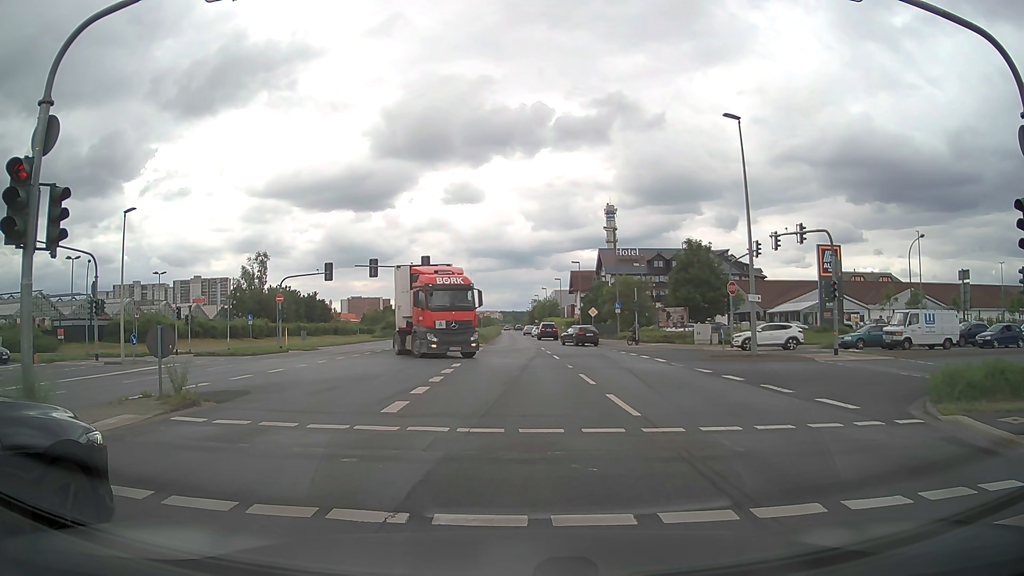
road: primary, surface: asphalt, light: Day
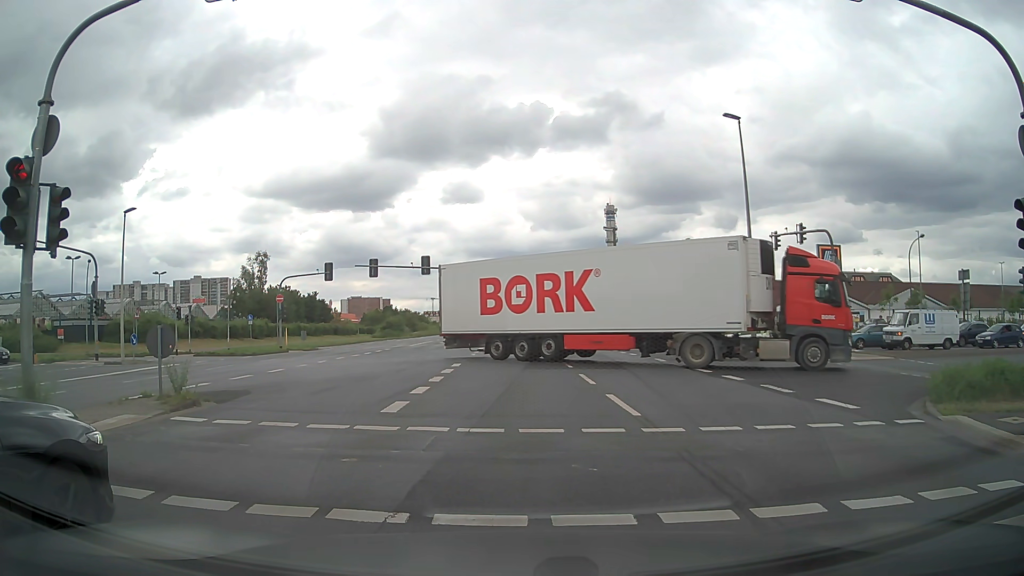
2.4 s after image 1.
(0.0, 0.0) m; 0°
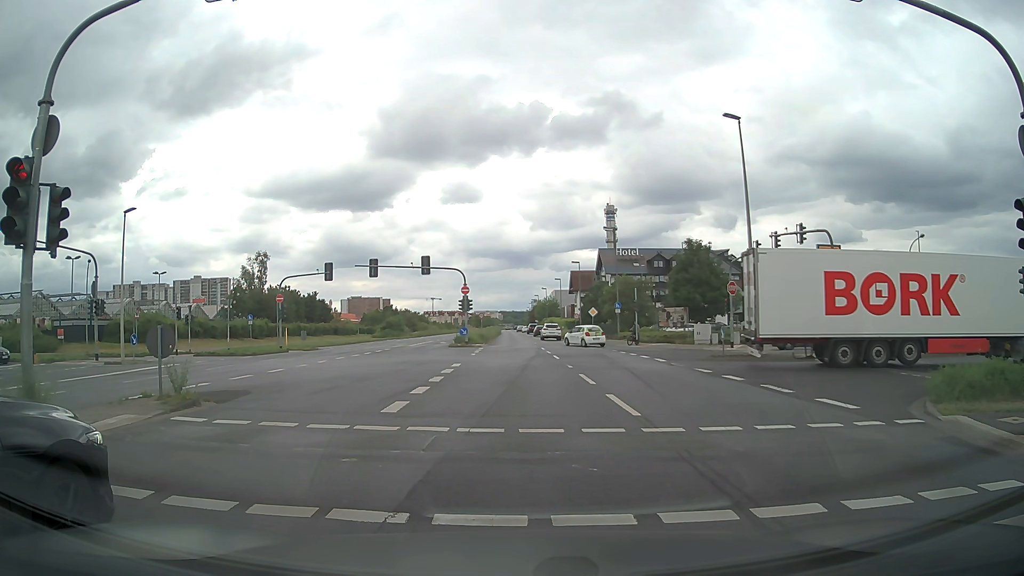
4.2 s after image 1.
(0.0, 0.0) m; 0°
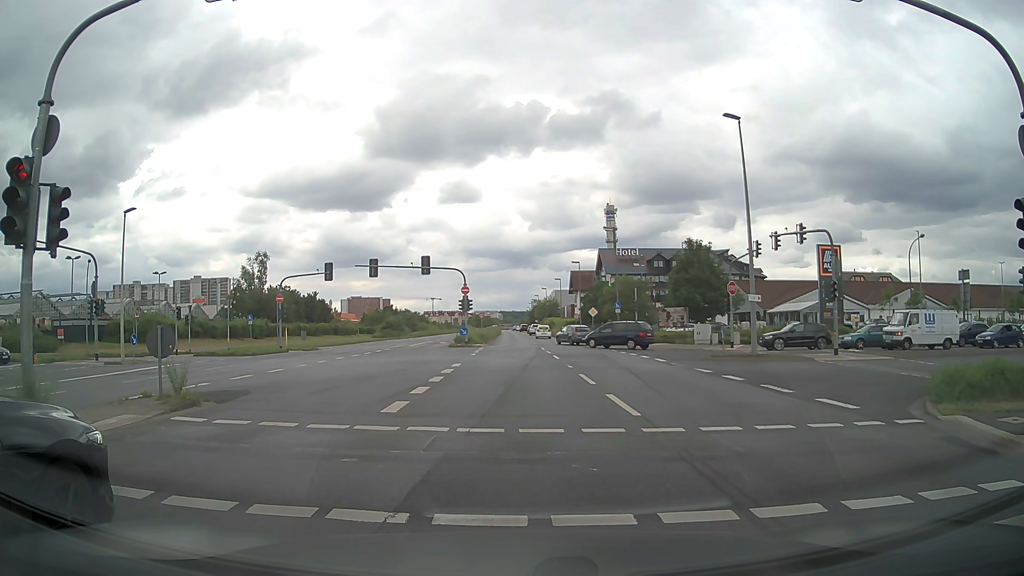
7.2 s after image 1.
(0.0, 0.0) m; 0°
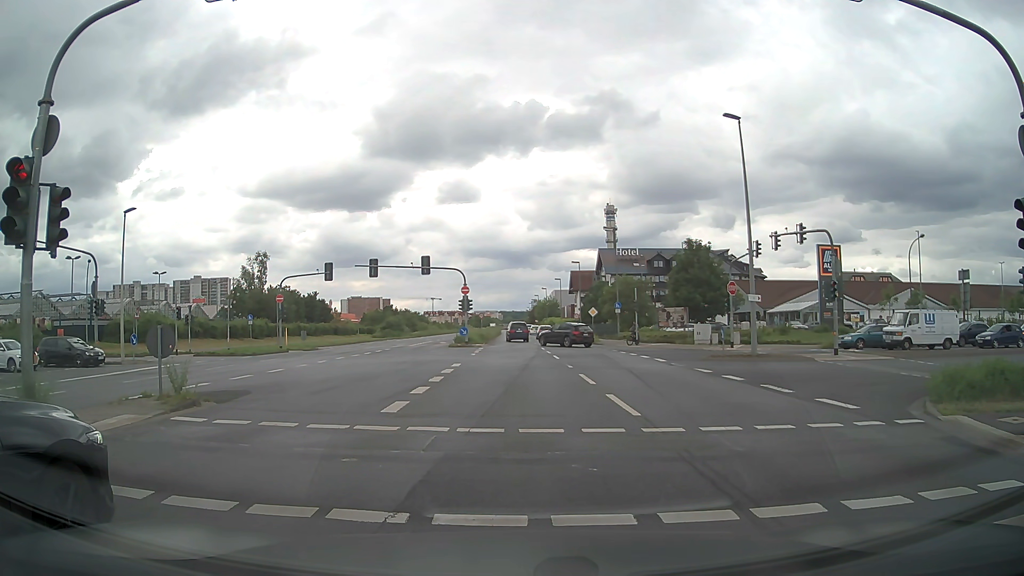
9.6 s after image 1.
(0.0, 0.0) m; 0°
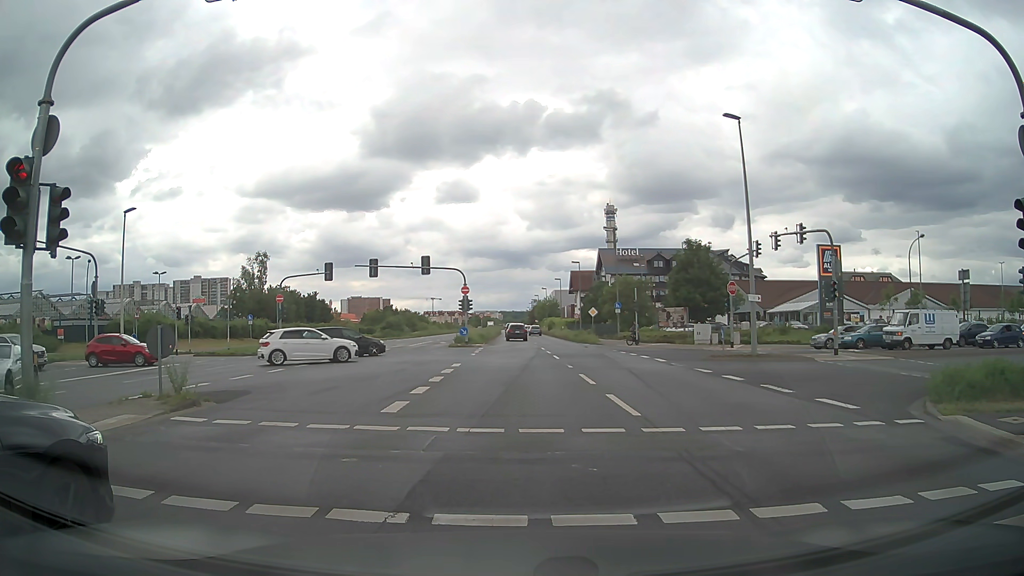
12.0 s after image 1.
(0.0, 0.0) m; 0°
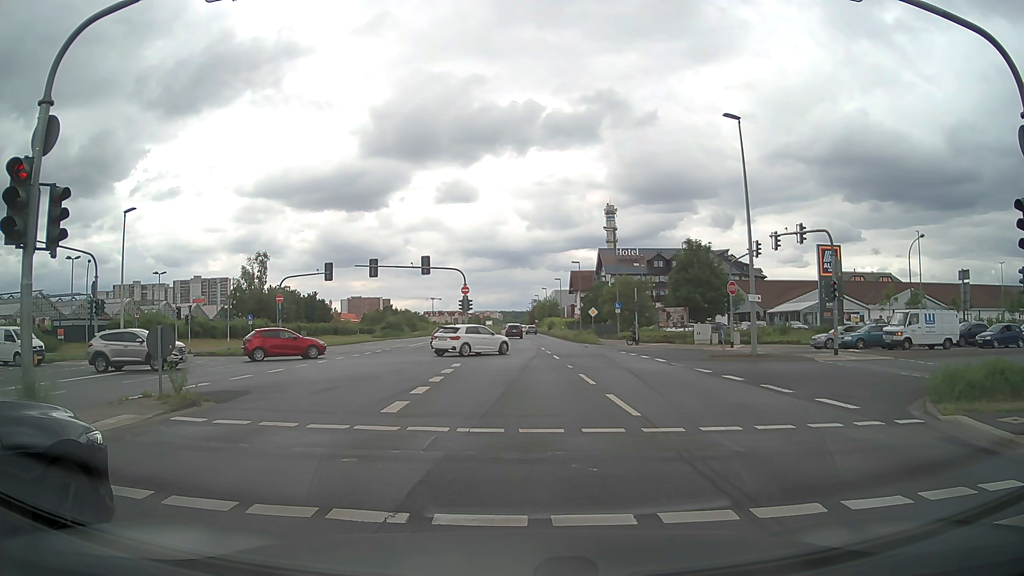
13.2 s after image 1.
(0.0, 0.0) m; 0°
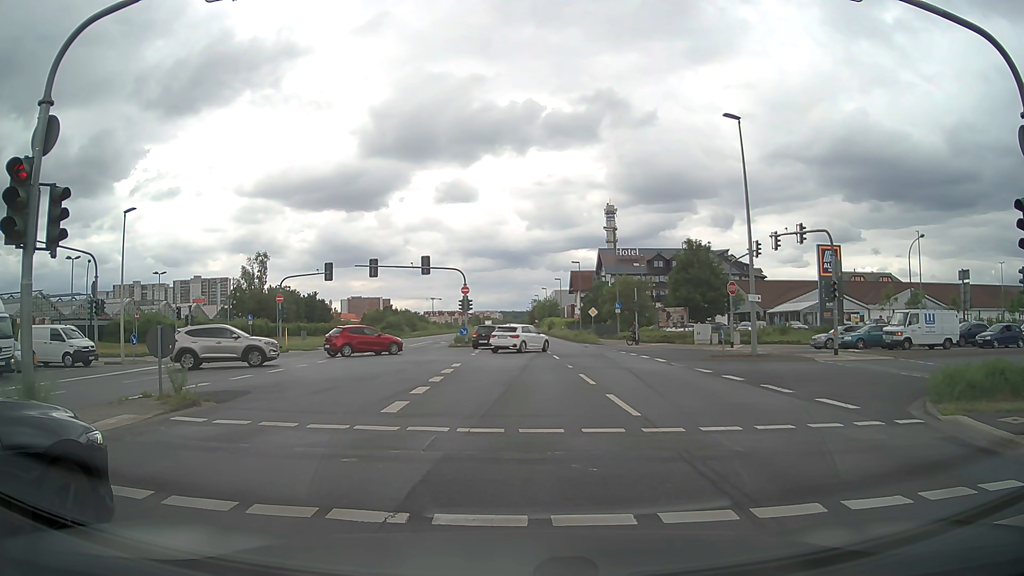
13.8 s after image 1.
(0.0, 0.0) m; 0°
(0, +10) (0, +20) (0, +30) (0, +40) (0, +50) (0, +60) (0, +70) (0, +80) (-1, +90) (-1, +100) m
